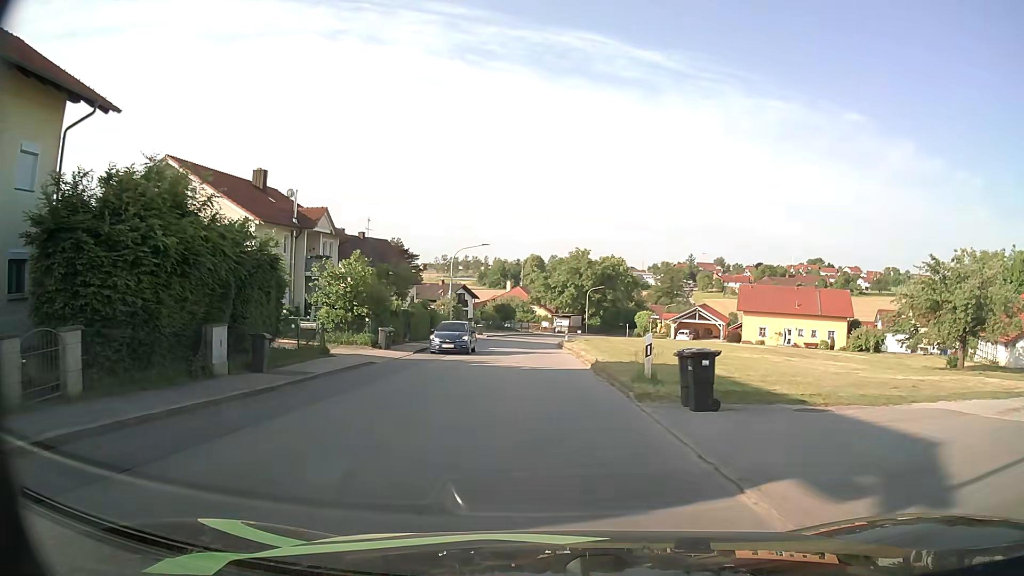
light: Day
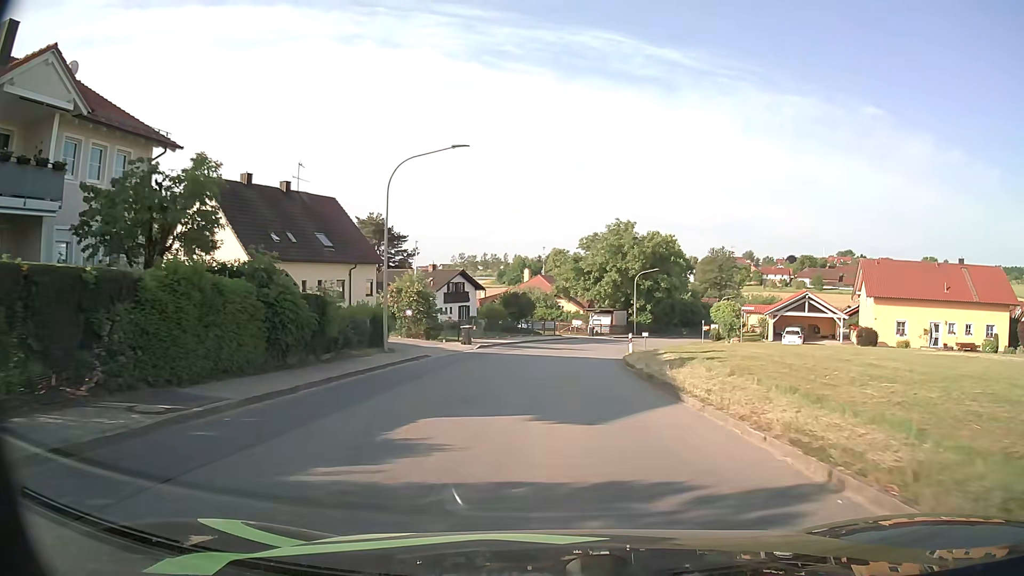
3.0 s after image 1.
(-0.8, +29.5) m; -2°
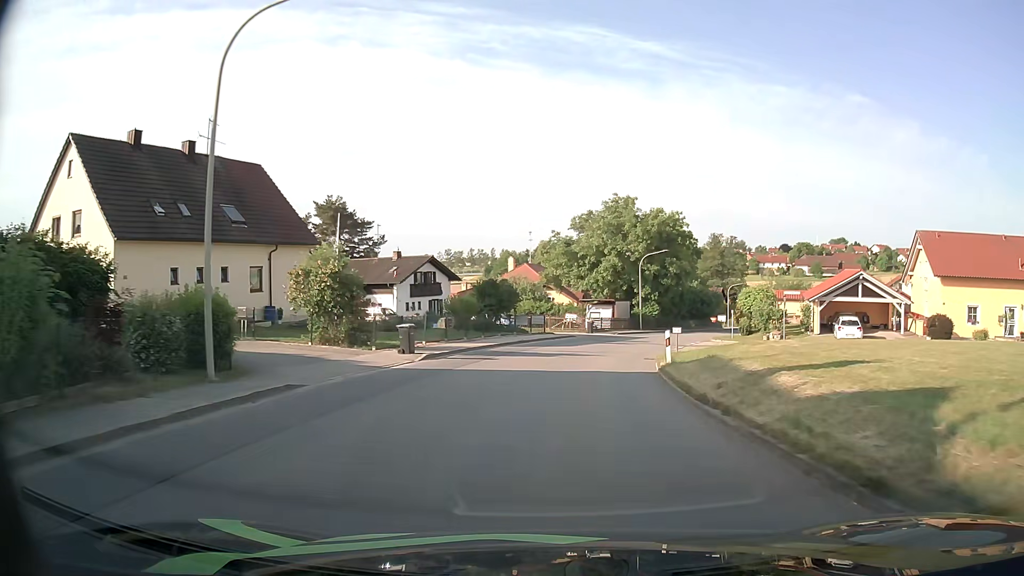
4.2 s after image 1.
(+0.1, +12.4) m; +1°
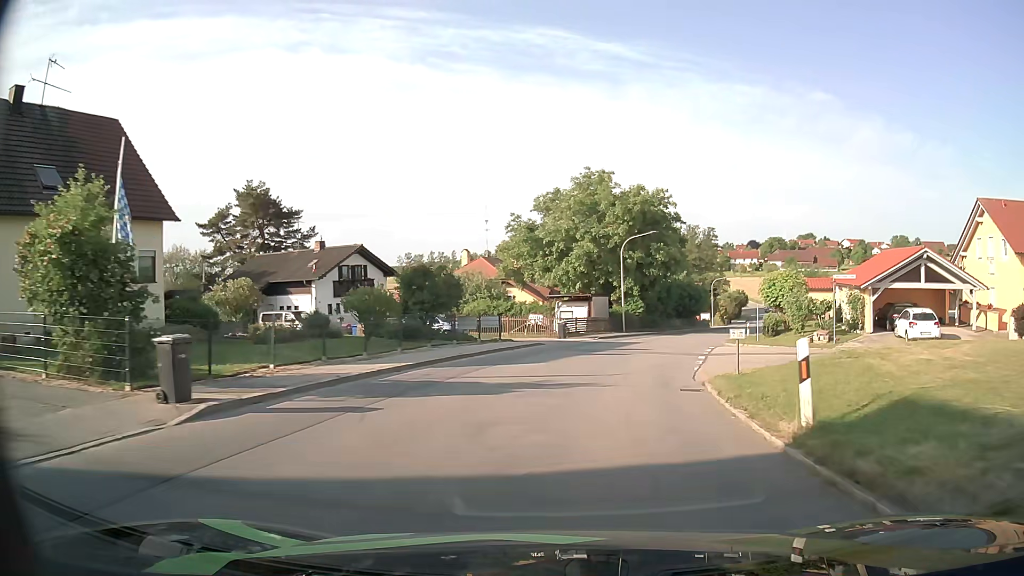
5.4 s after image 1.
(+0.2, +12.6) m; +3°
(0, +10) (+2, +20) (+4, +30) (+7, +39) (+11, +48) (+15, +57) (+19, +67) (+23, +76) (+27, +85) (+31, +94) m
